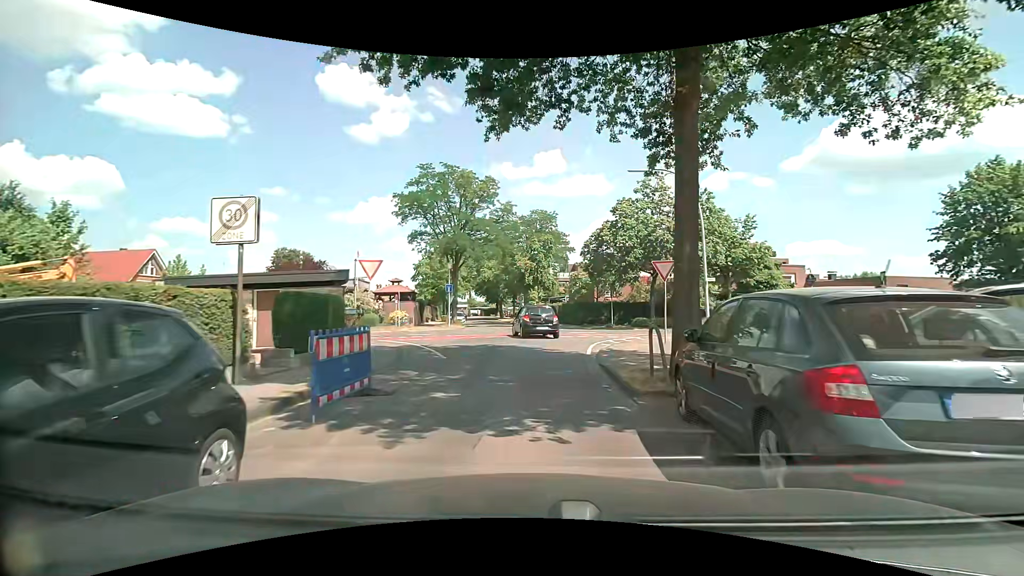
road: residential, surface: paved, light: Day
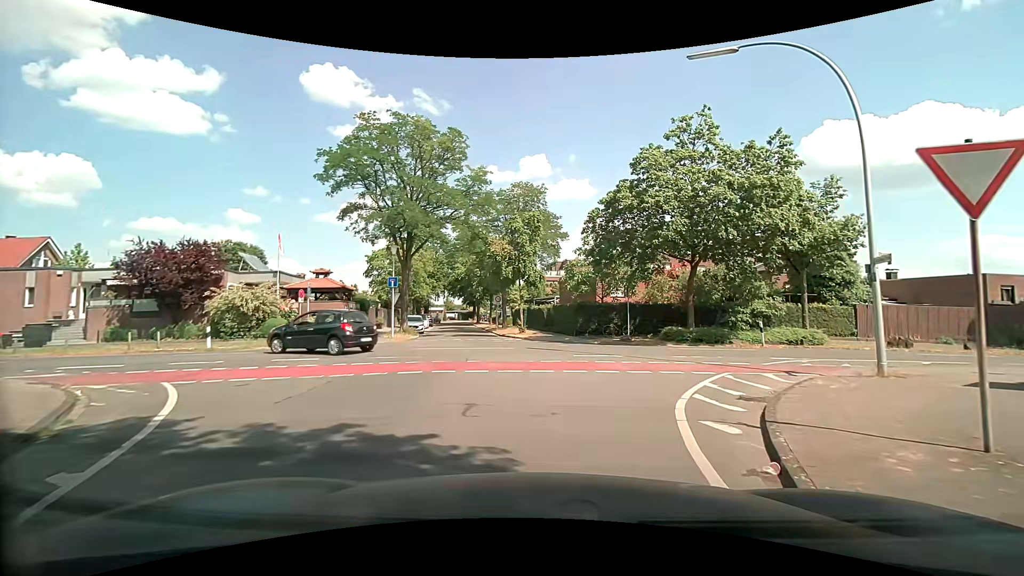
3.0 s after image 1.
(+0.4, +12.6) m; +3°
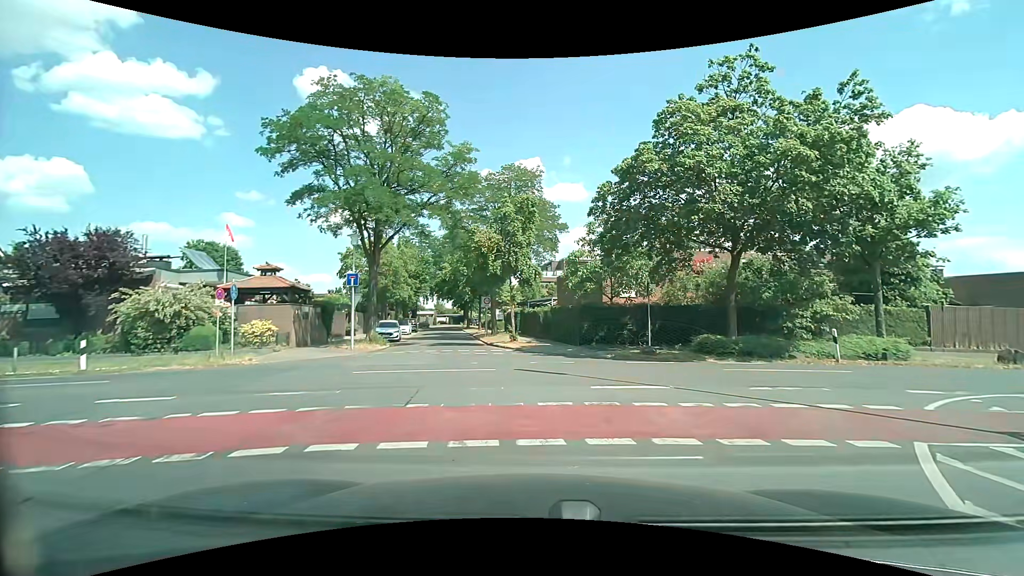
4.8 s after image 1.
(0.0, +5.7) m; +1°
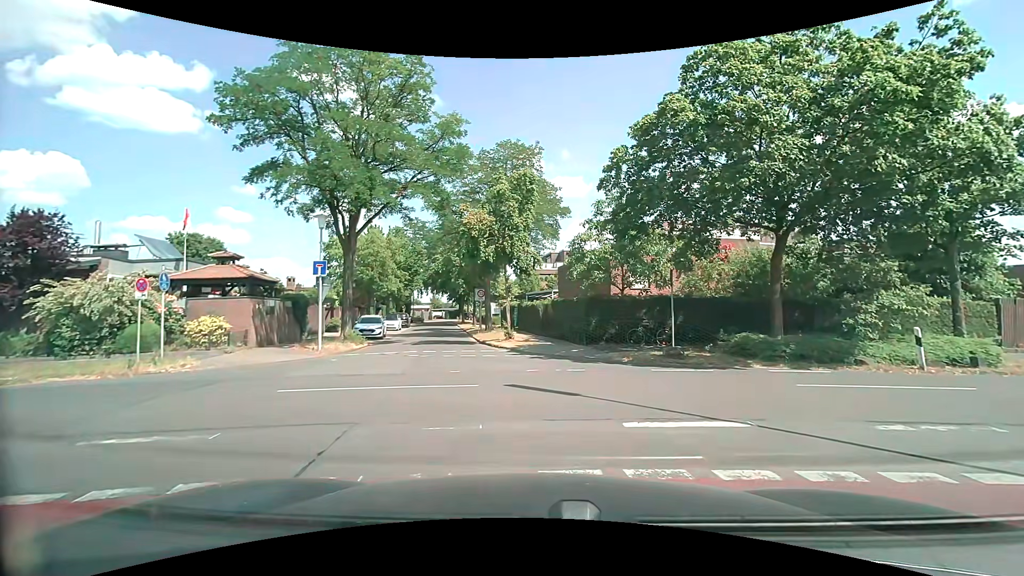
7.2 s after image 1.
(-0.1, +3.4) m; -2°
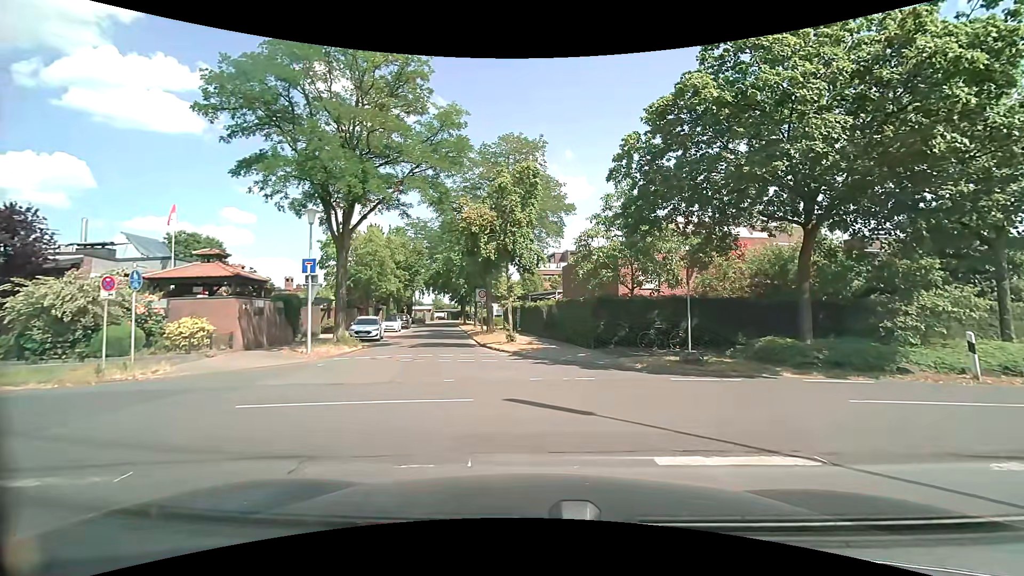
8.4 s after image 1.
(0.0, +1.4) m; 0°
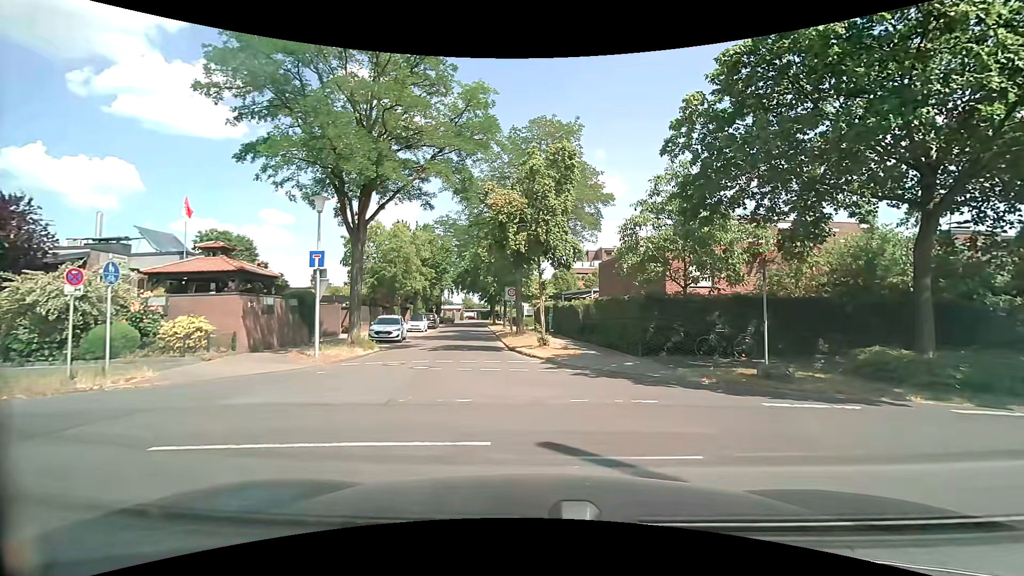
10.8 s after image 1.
(0.0, +2.5) m; -3°
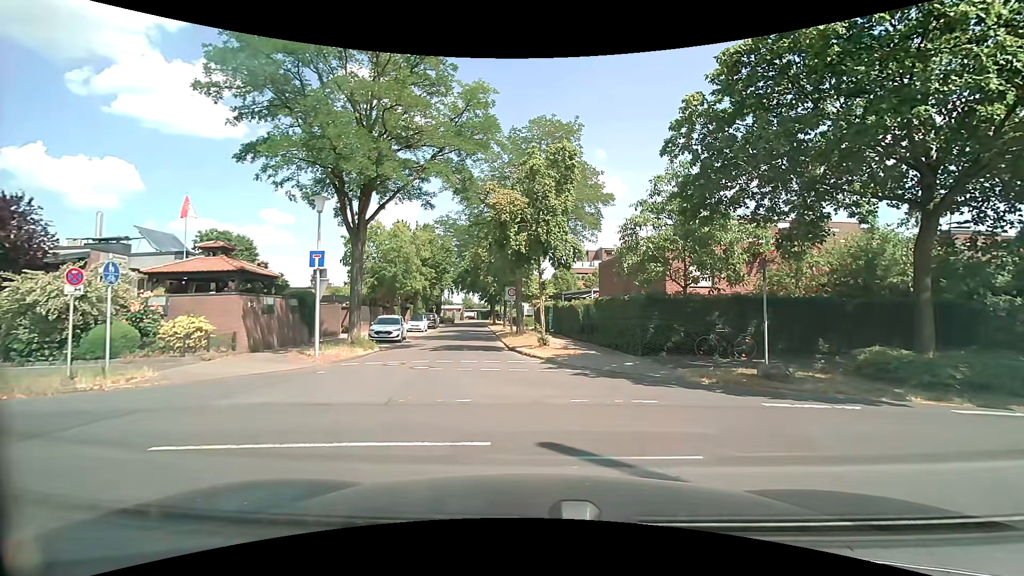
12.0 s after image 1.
(0.0, 0.0) m; 0°
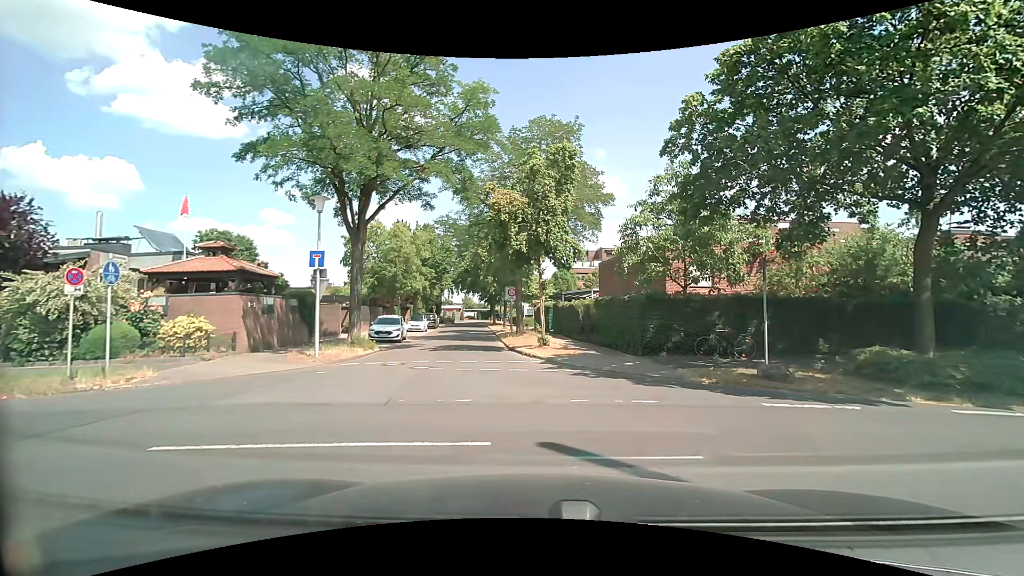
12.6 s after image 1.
(0.0, 0.0) m; 0°
